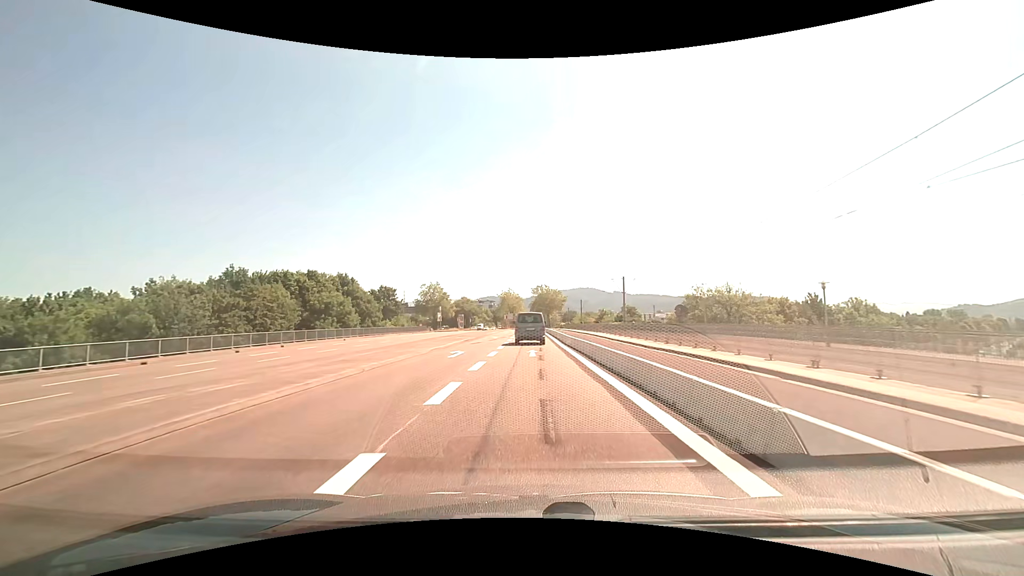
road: secondary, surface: asphalt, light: Day
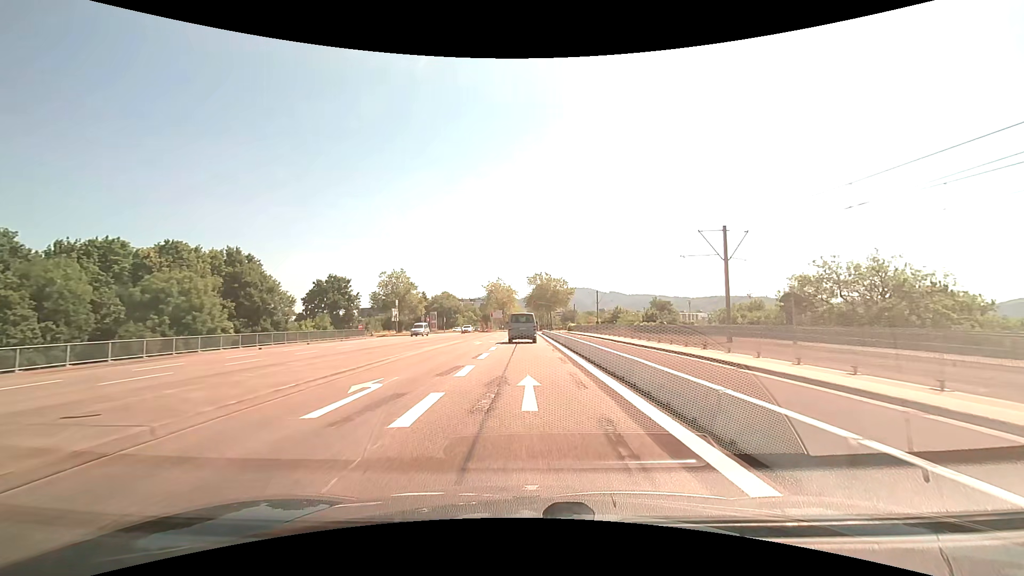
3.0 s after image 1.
(+0.2, +37.7) m; 0°
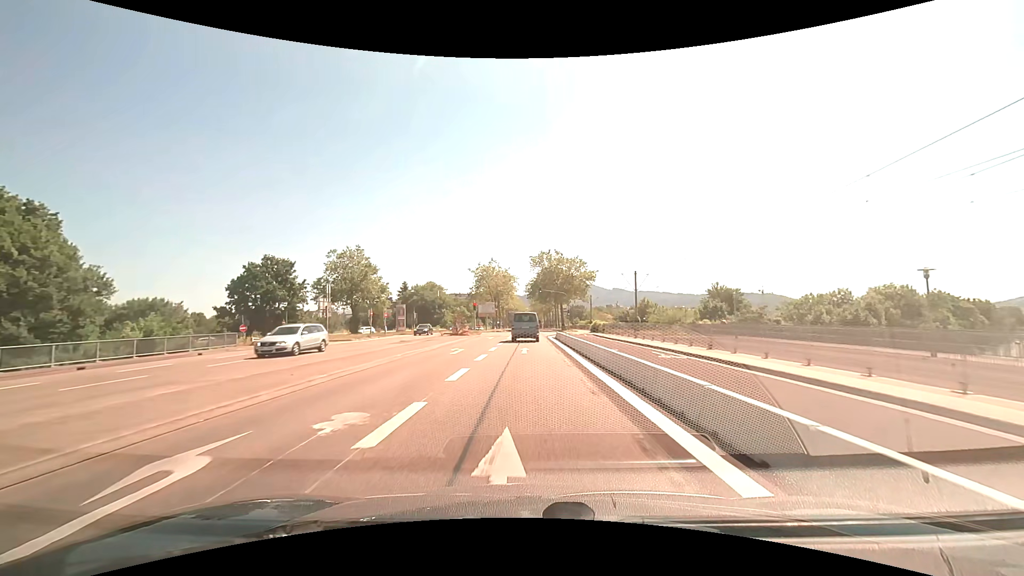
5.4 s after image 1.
(0.0, +31.0) m; 0°
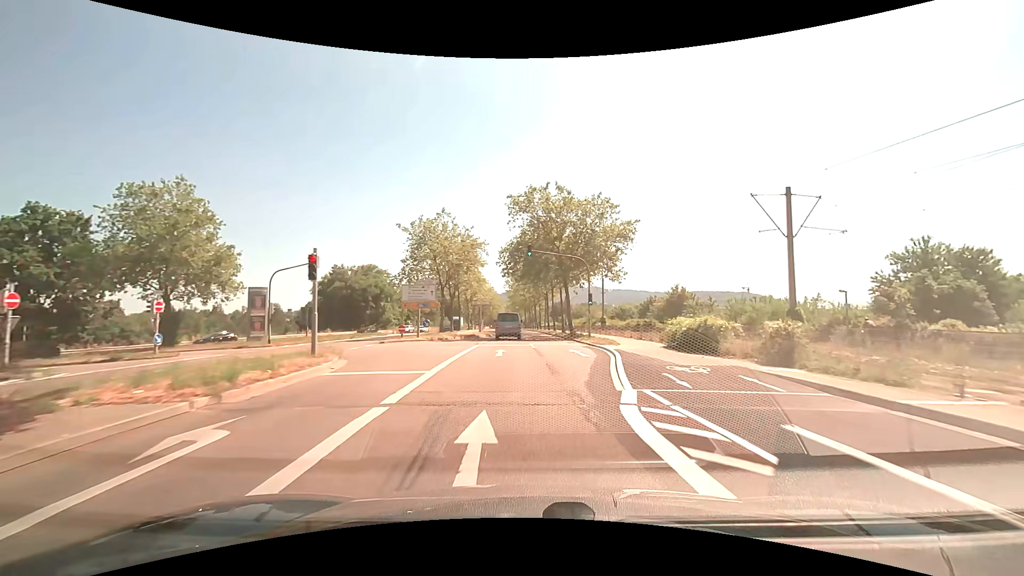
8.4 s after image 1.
(+0.2, +38.9) m; +2°
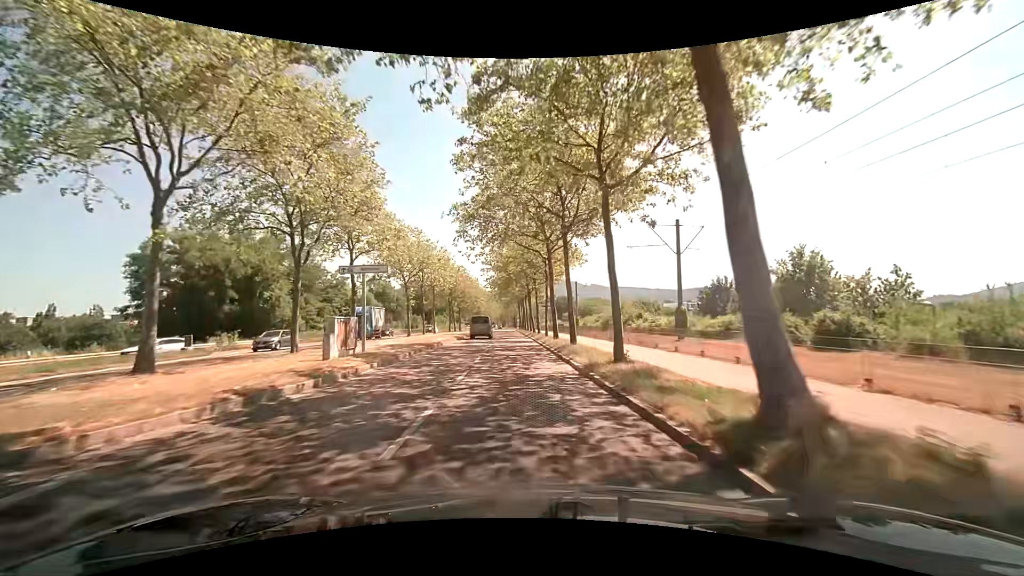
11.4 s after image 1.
(+1.3, +37.9) m; 0°
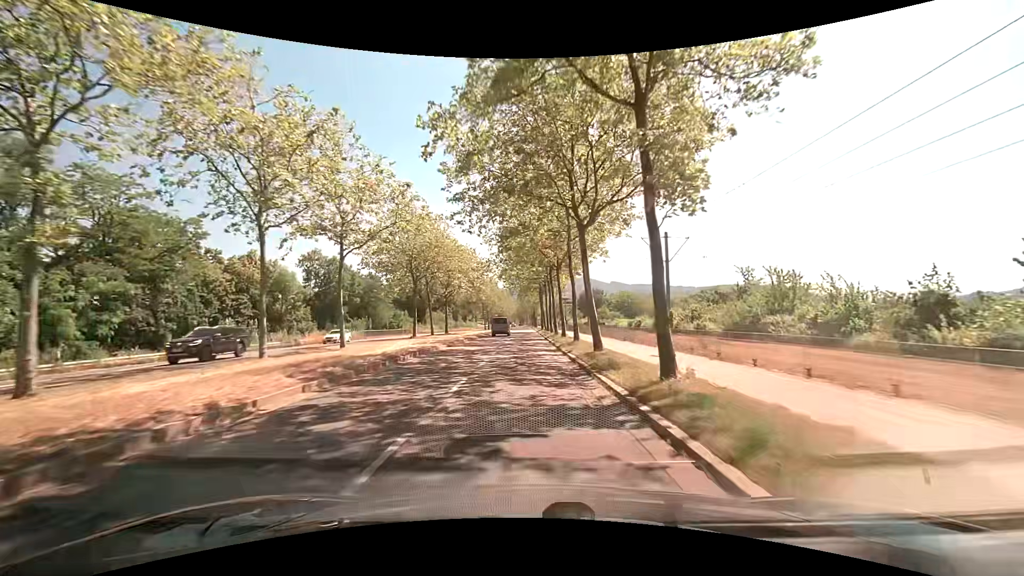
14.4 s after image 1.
(-1.1, +38.0) m; -2°
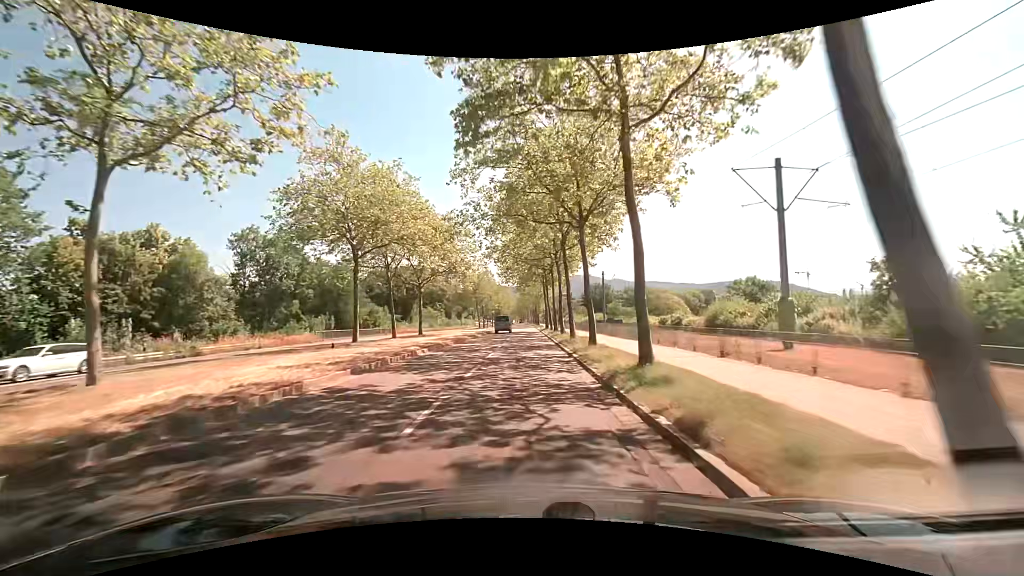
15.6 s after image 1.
(0.0, +15.3) m; 0°
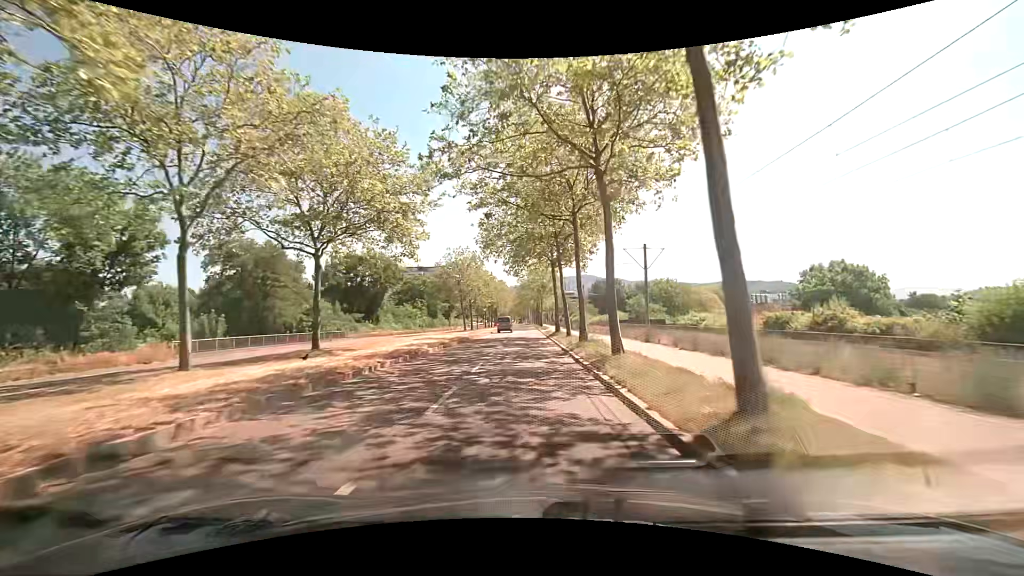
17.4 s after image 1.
(+0.2, +22.6) m; 0°
(0, +10) (0, +20) (0, +30) (0, +40) (0, +50) (0, +60) (0, +70) (0, +80) (0, +90) (-1, +100) m
